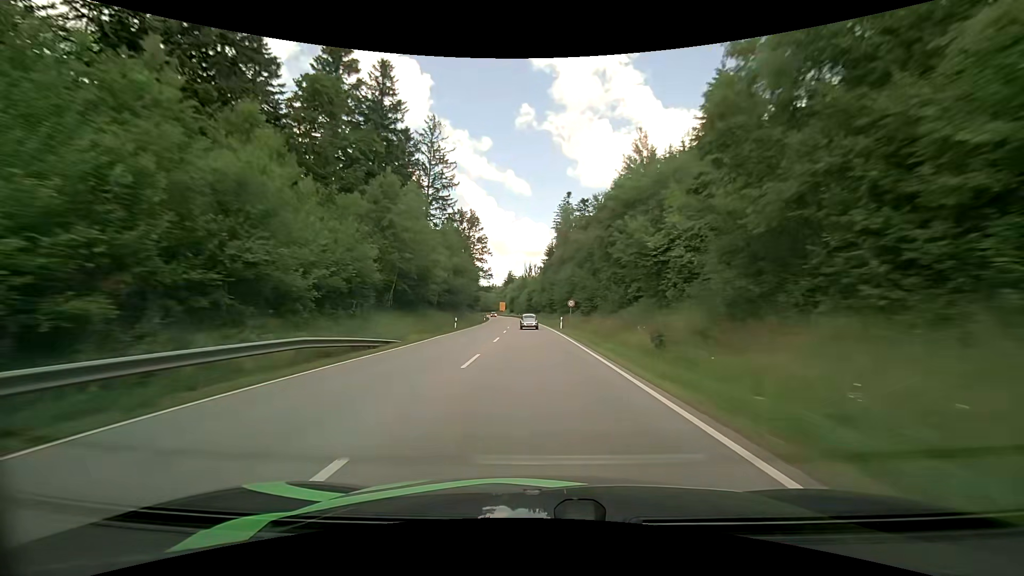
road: primary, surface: asphalt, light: Day
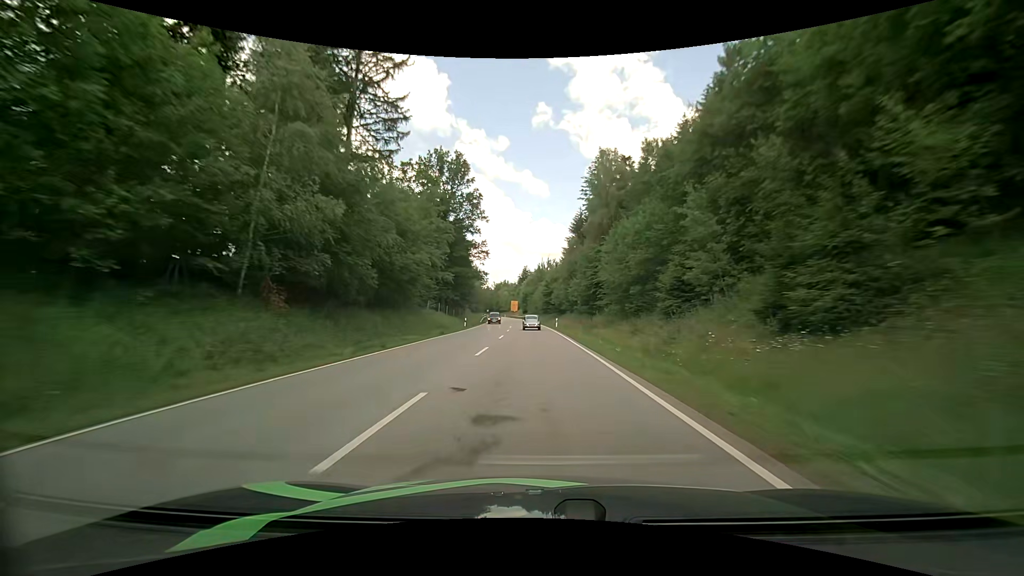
(-0.7, +43.8) m; -2°
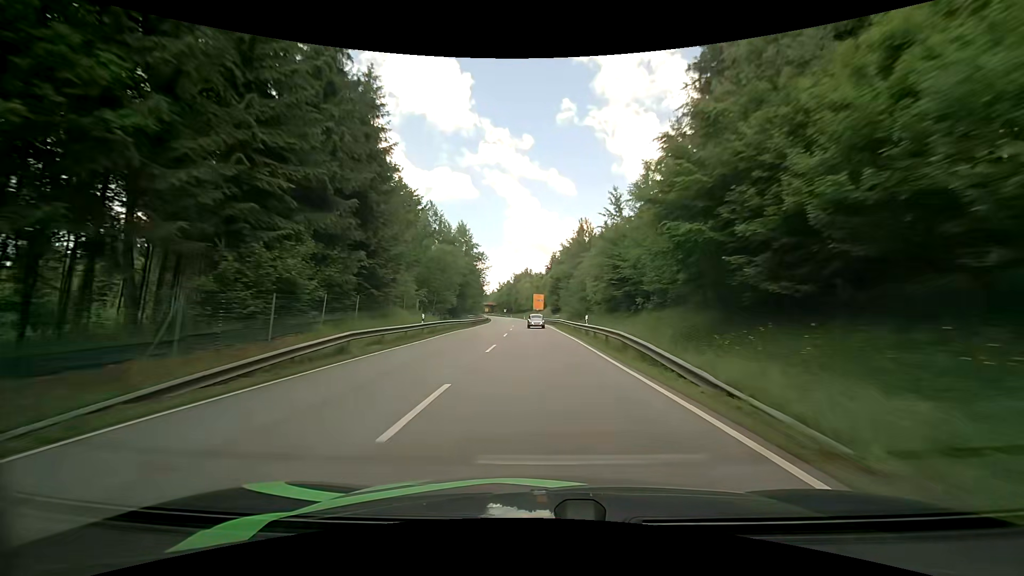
(-2.0, +70.4) m; -4°
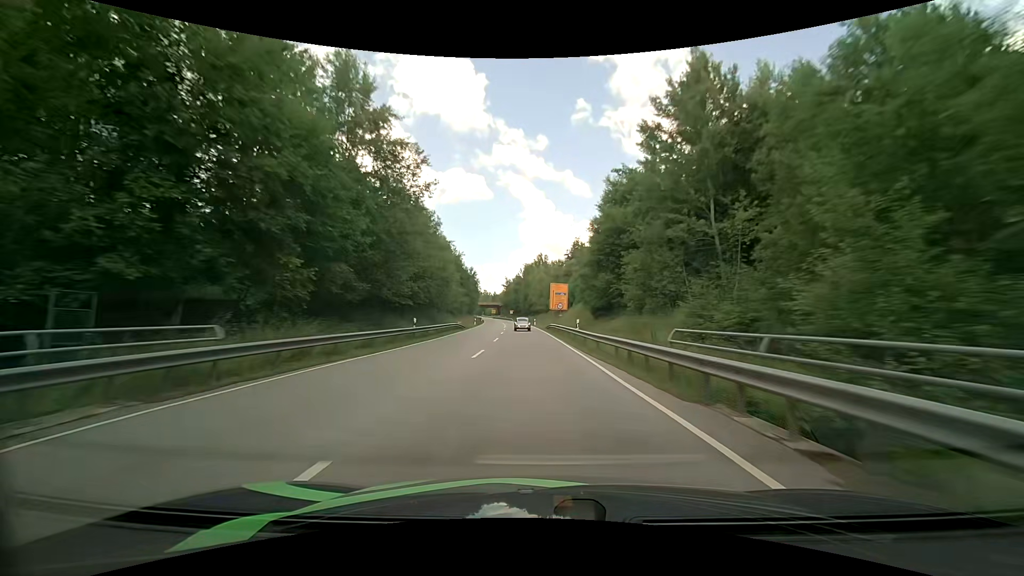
(-0.4, +52.4) m; -1°
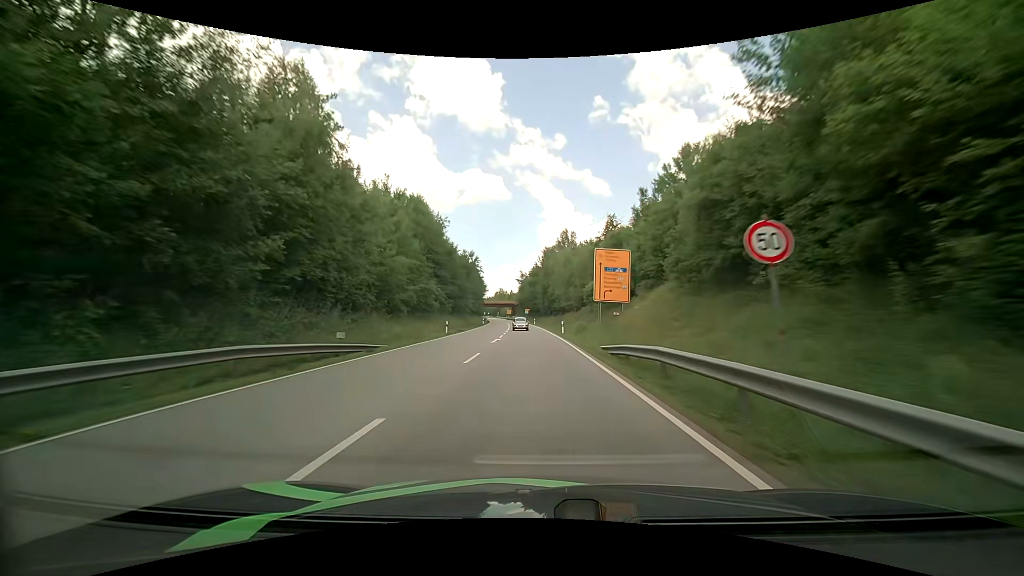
(-0.7, +38.2) m; -2°
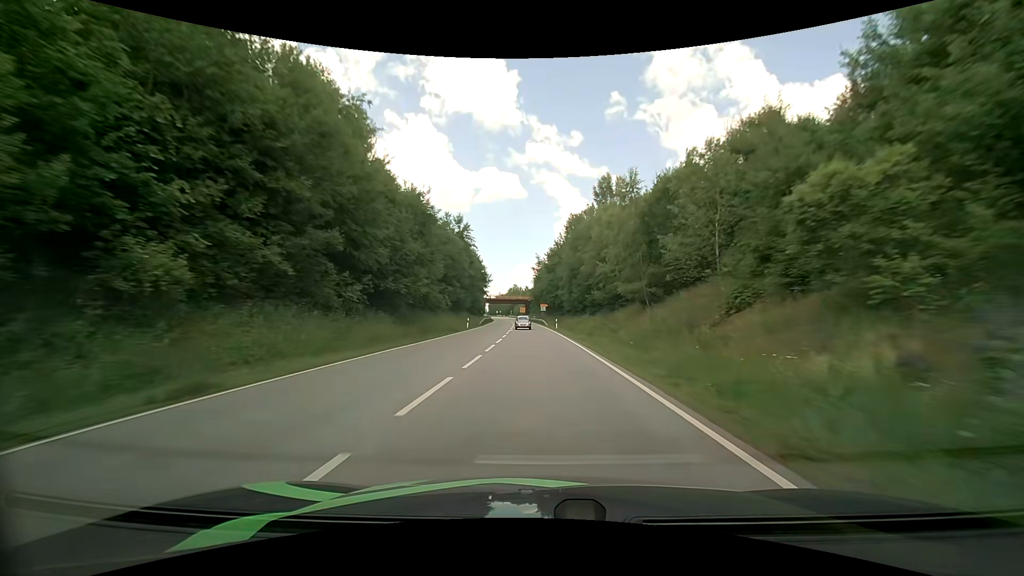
(-0.8, +38.4) m; -2°
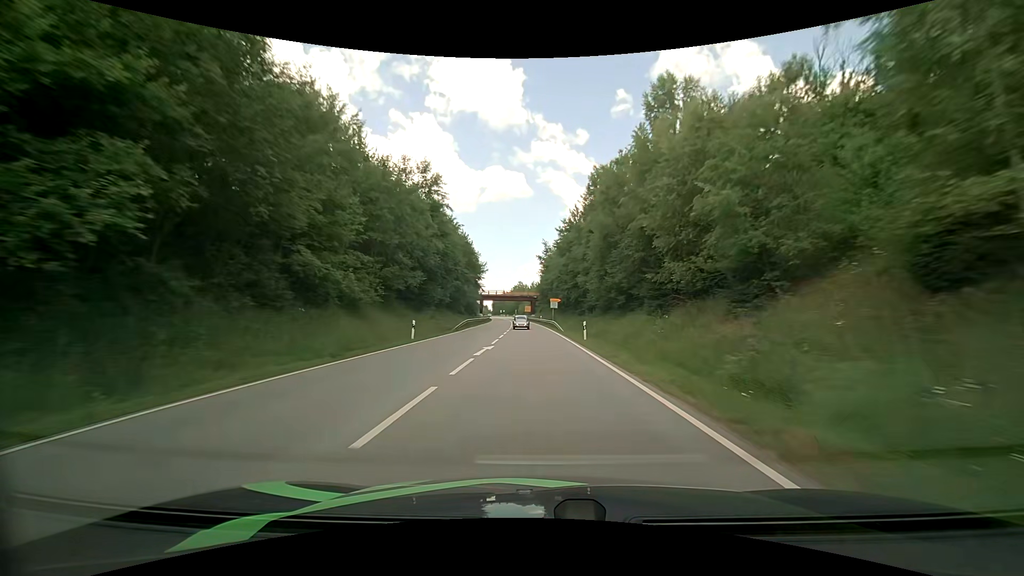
(-0.2, +25.6) m; -1°
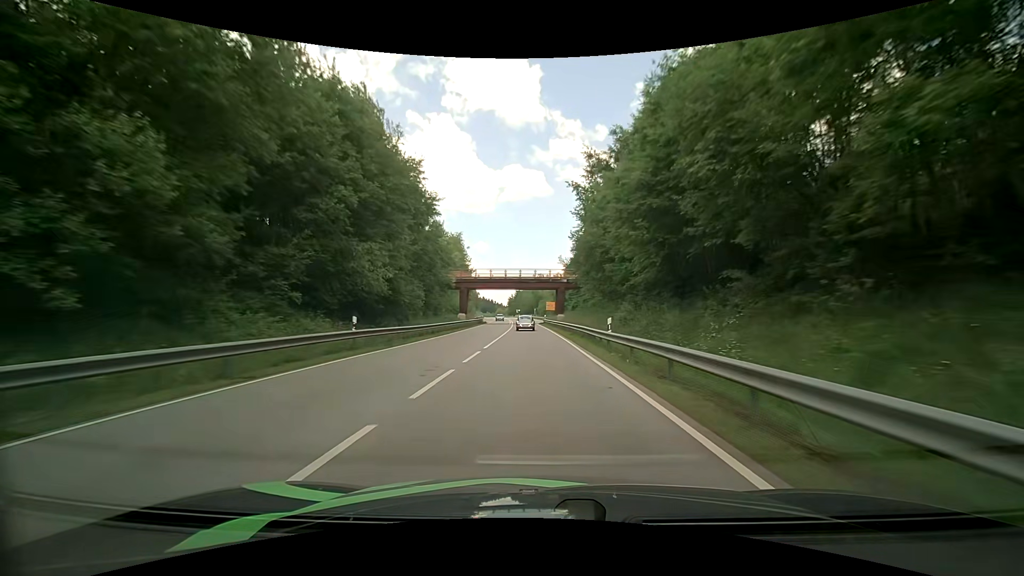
(-0.9, +63.1) m; -3°
(0, +10) (0, +20) (0, +30) (0, +40) (-1, +50) (-1, +60) (-1, +70) (-2, +80) (-2, +90) (-3, +100) m
